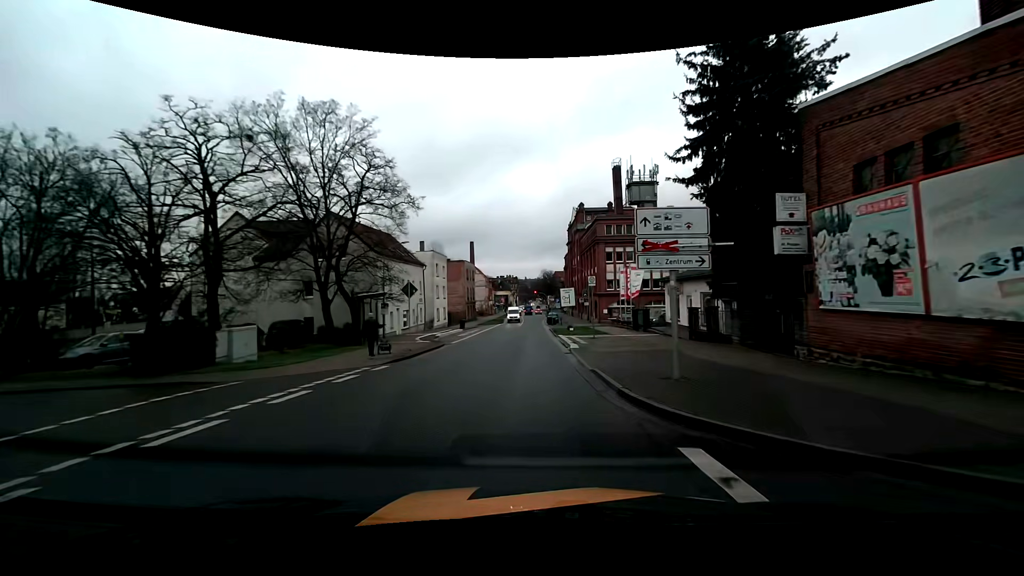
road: tertiary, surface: asphalt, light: Day
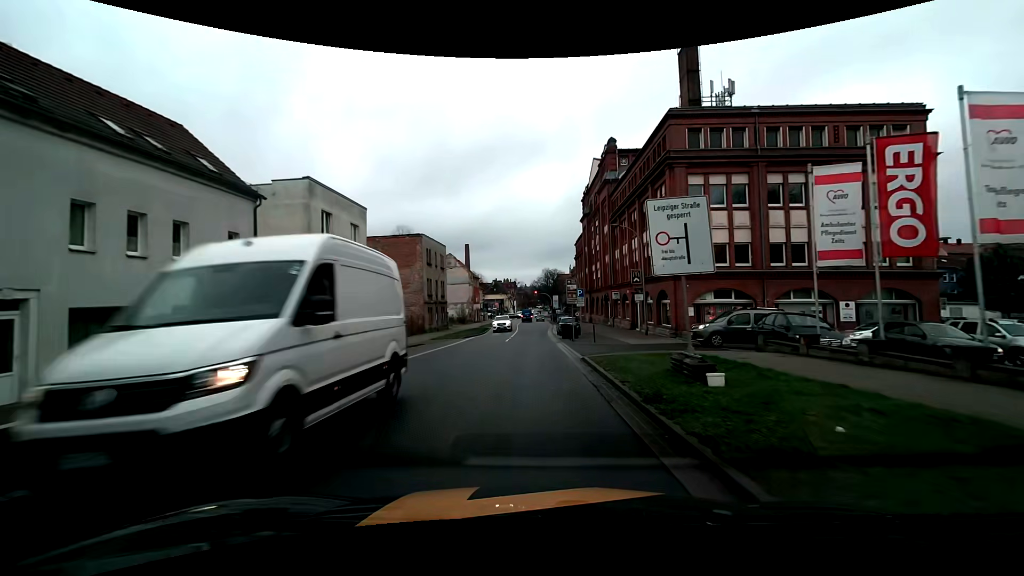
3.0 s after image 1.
(0.0, +33.8) m; 0°
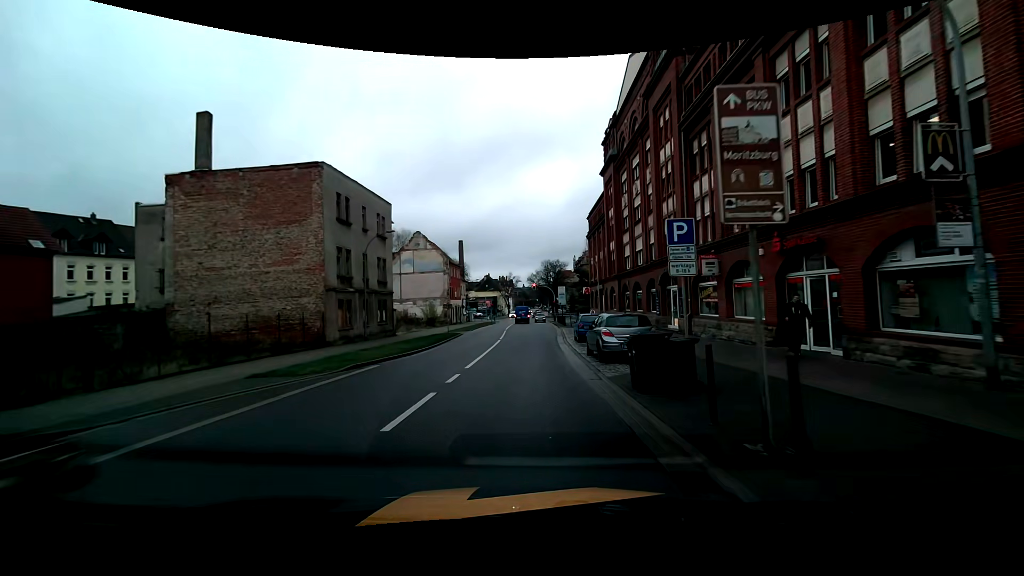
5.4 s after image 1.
(+0.1, +25.5) m; 0°
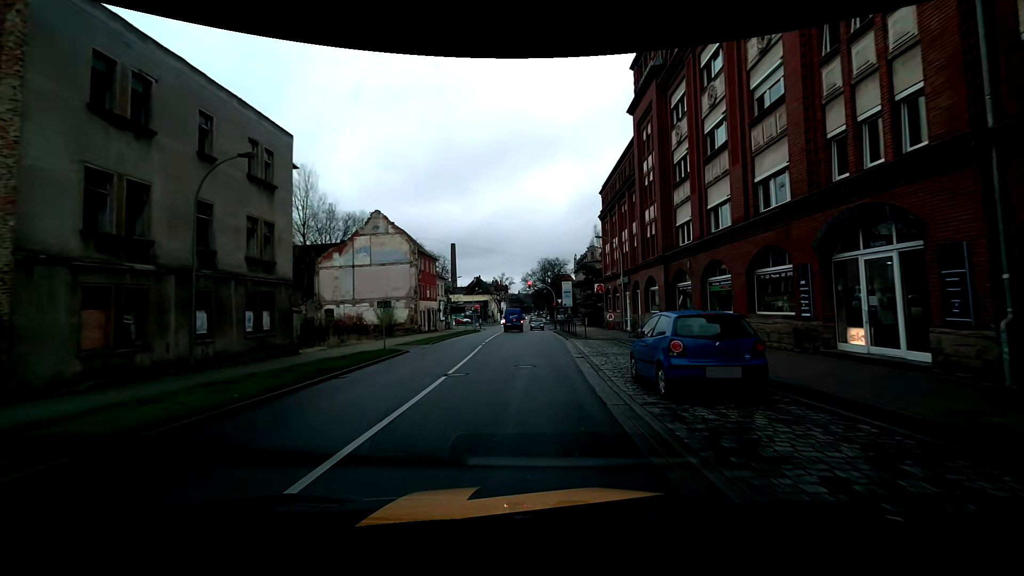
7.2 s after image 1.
(0.0, +17.2) m; 0°
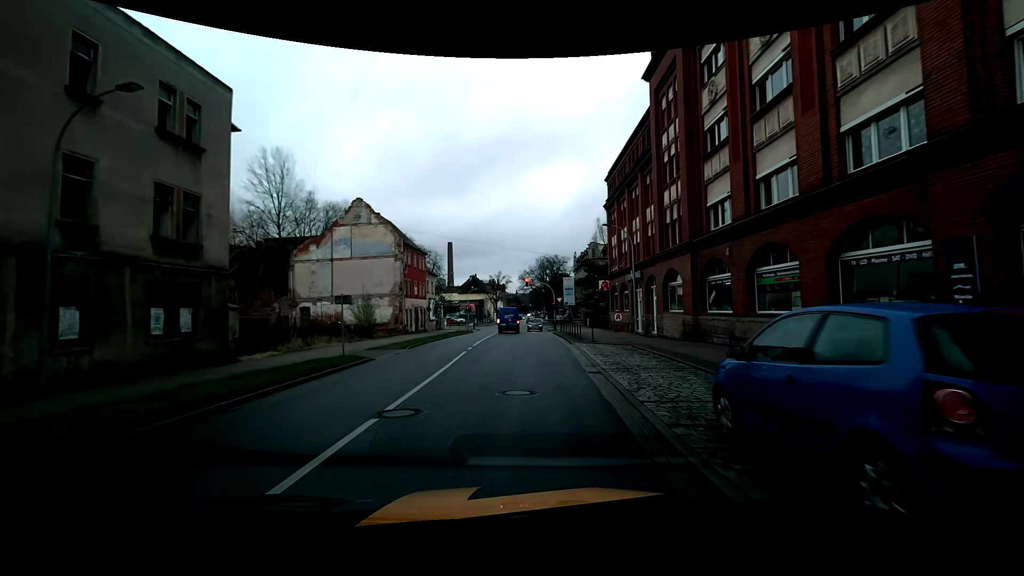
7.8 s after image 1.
(0.0, +5.1) m; +1°
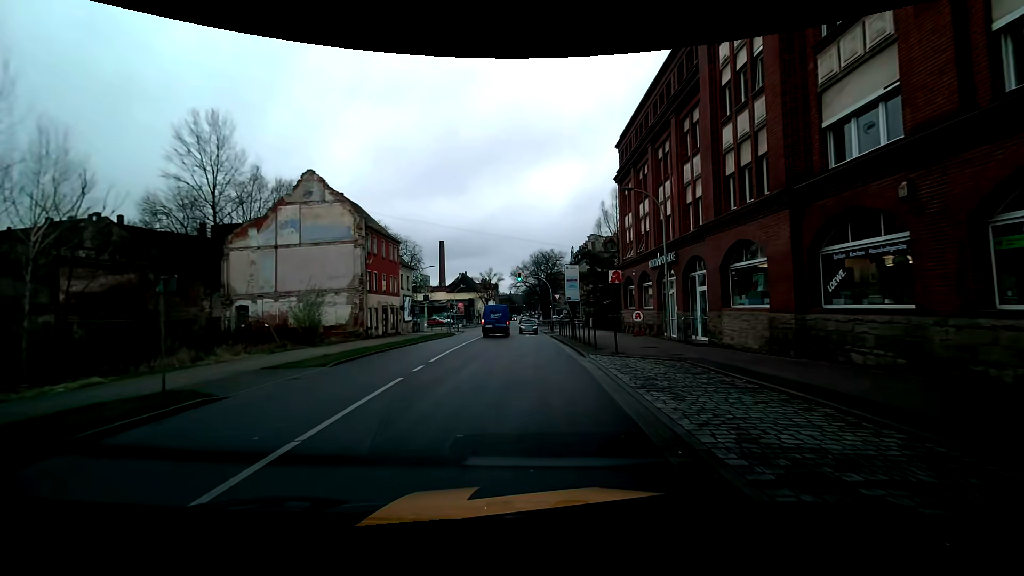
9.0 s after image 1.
(0.0, +9.4) m; 0°
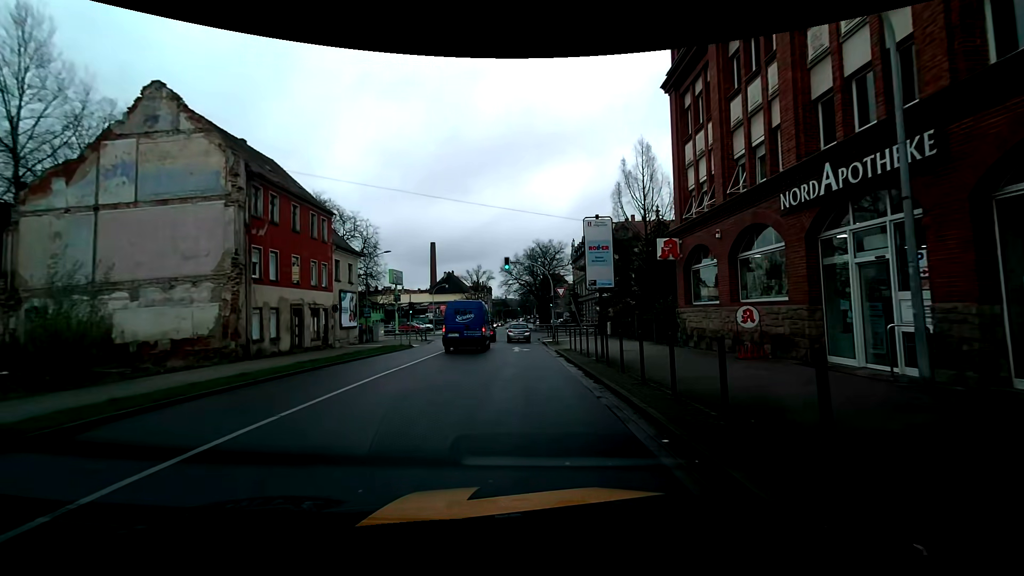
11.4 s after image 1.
(+0.3, +15.8) m; +1°
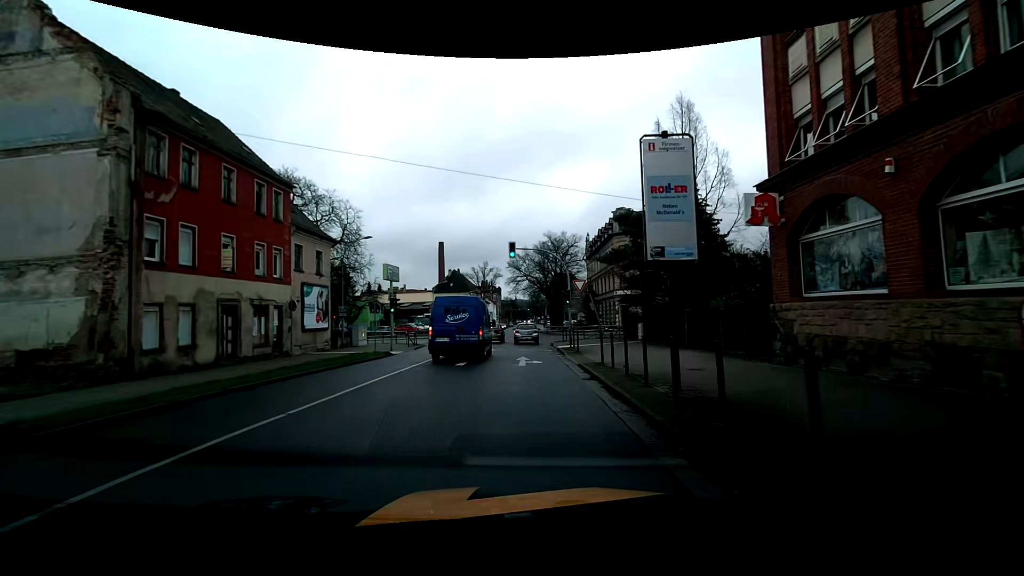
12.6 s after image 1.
(-0.1, +7.9) m; -1°
(0, +10) (0, +20) (0, +30) (0, +40) (0, +50) (0, +60) (-1, +70) (-1, +80) (-1, +90) (-1, +100) m
